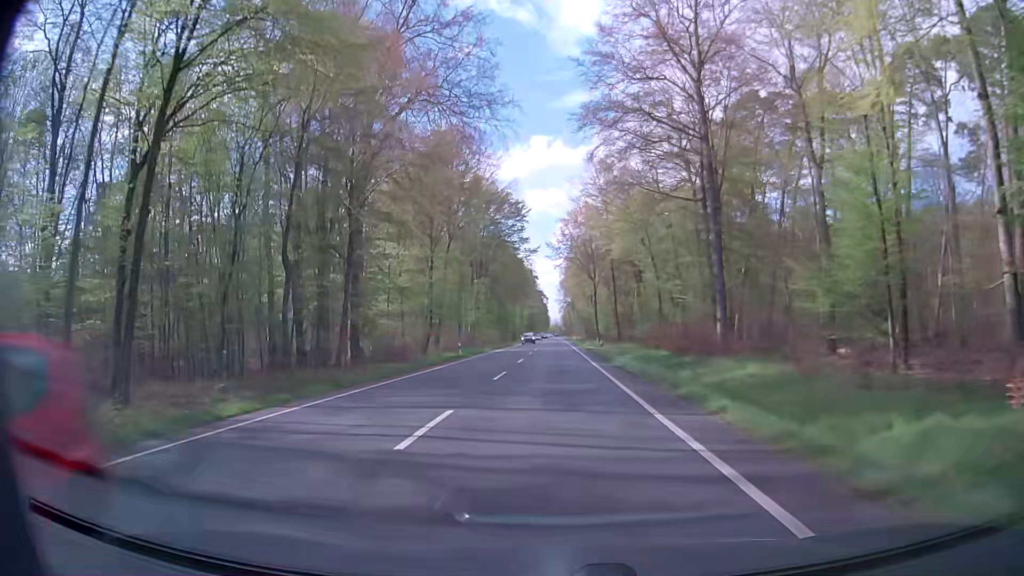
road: primary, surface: asphalt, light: Day
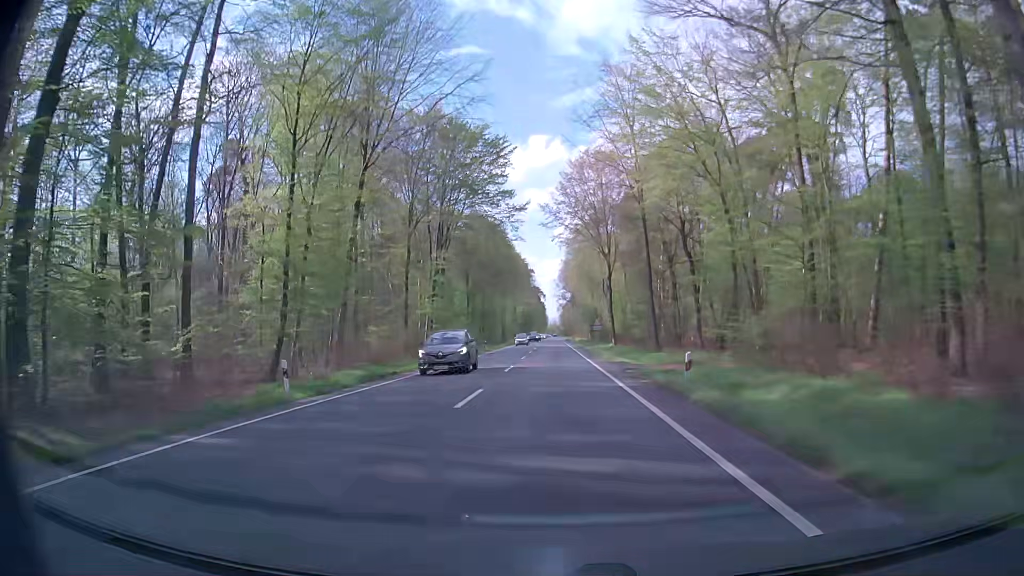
(+0.1, +32.2) m; 0°
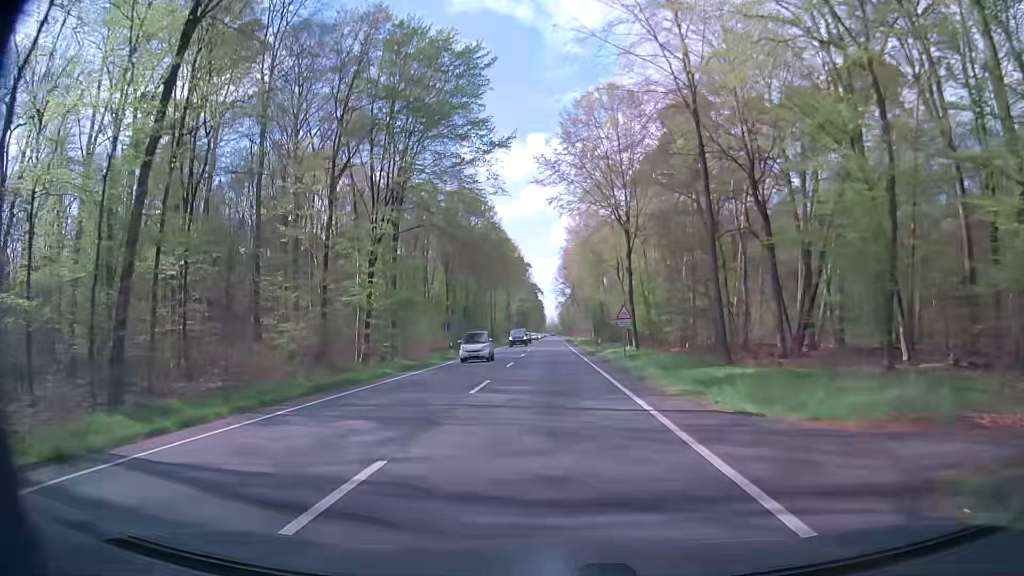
(0.0, +21.5) m; 0°
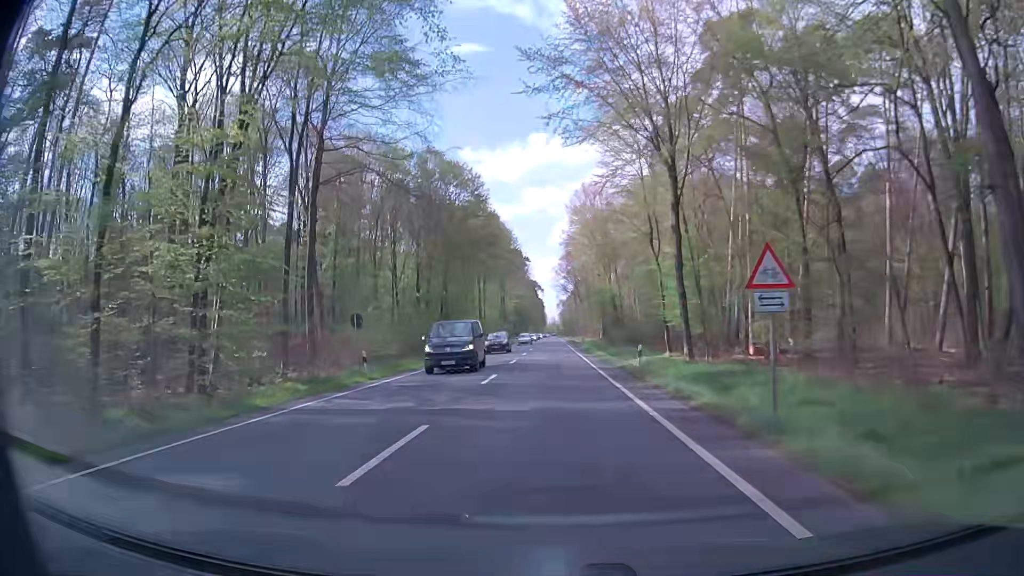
(0.0, +21.5) m; 0°
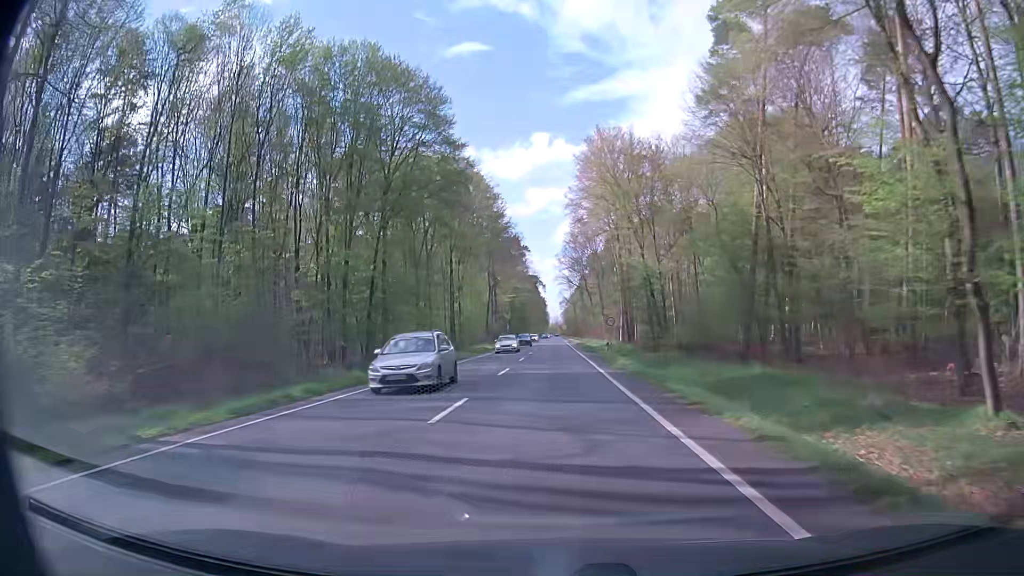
(0.0, +32.2) m; 0°
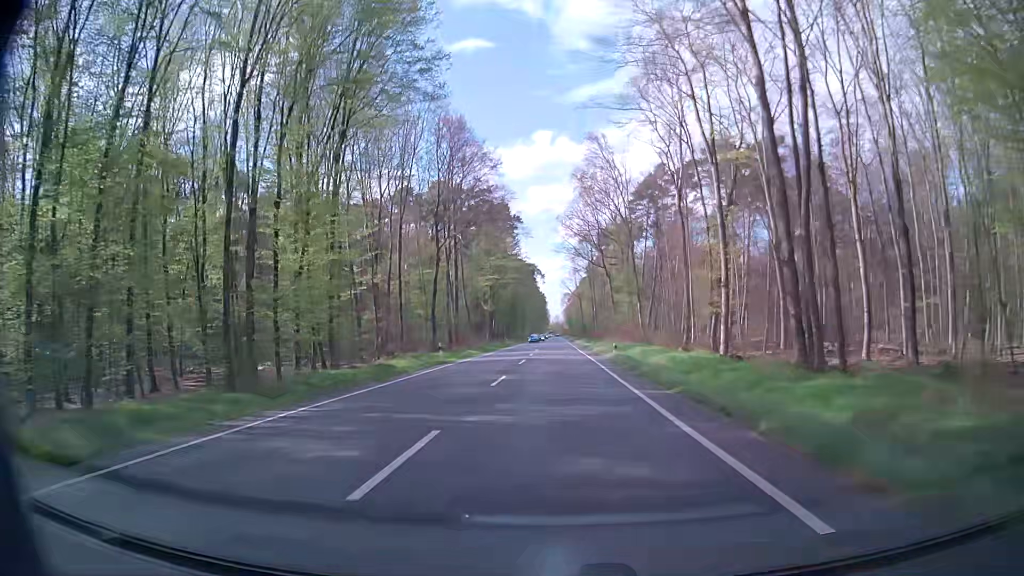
(0.0, +53.7) m; 0°
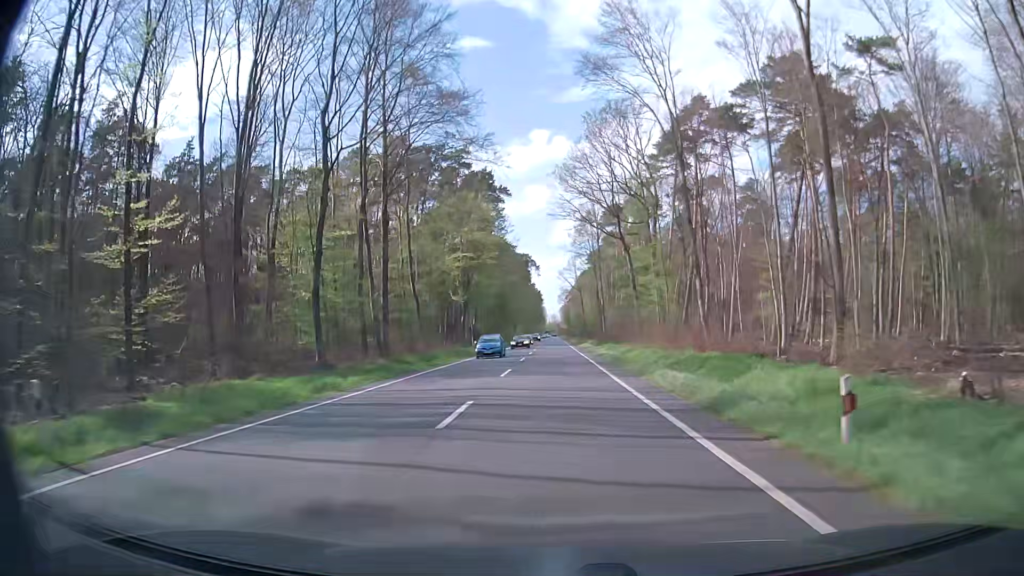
(0.0, +32.3) m; 0°
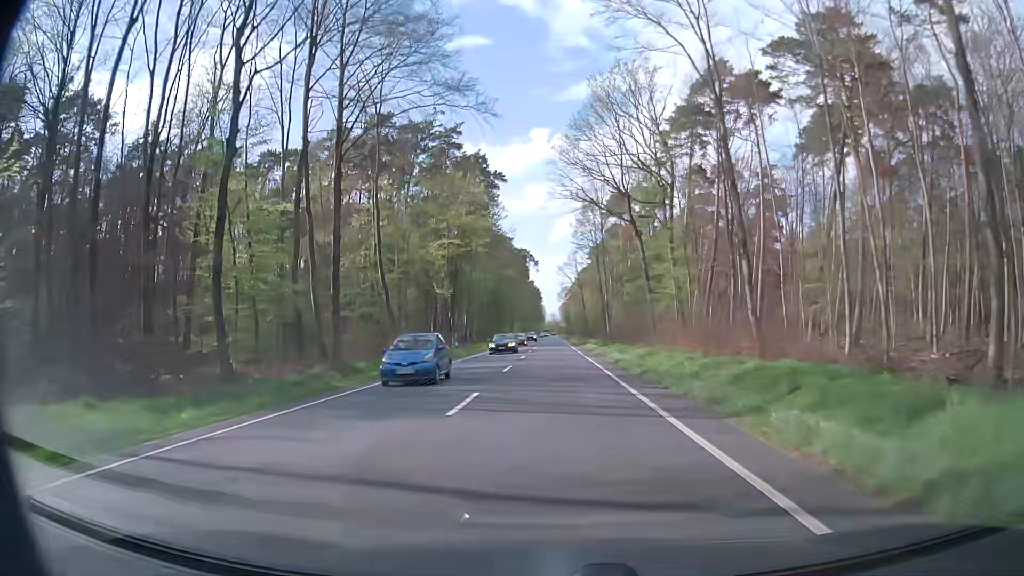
(0.0, +10.8) m; 0°
(0, +10) (0, +20) (0, +30) (0, +40) (0, +50) (0, +60) (0, +70) (0, +80) (-1, +90) (-1, +100) m
